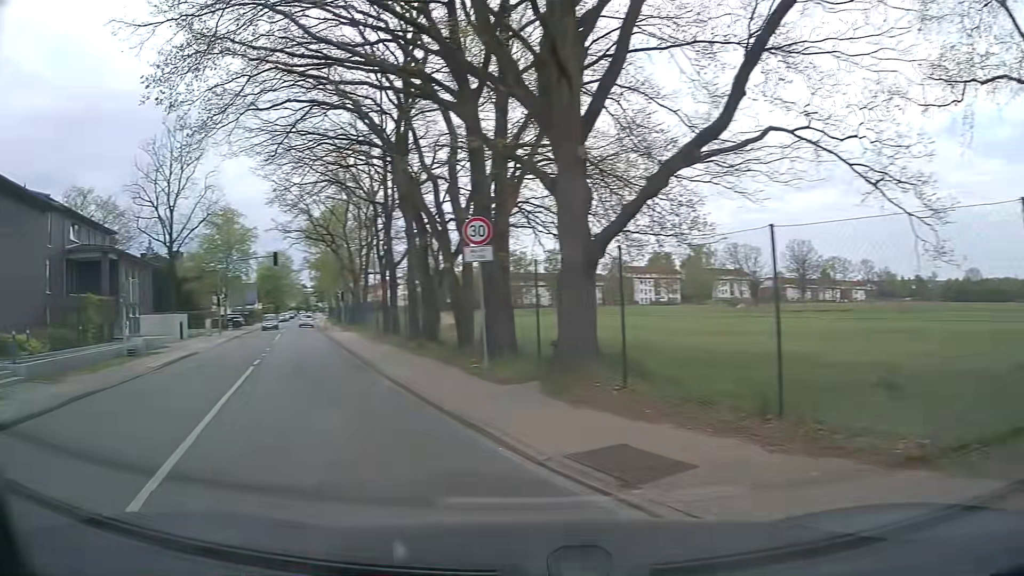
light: Day
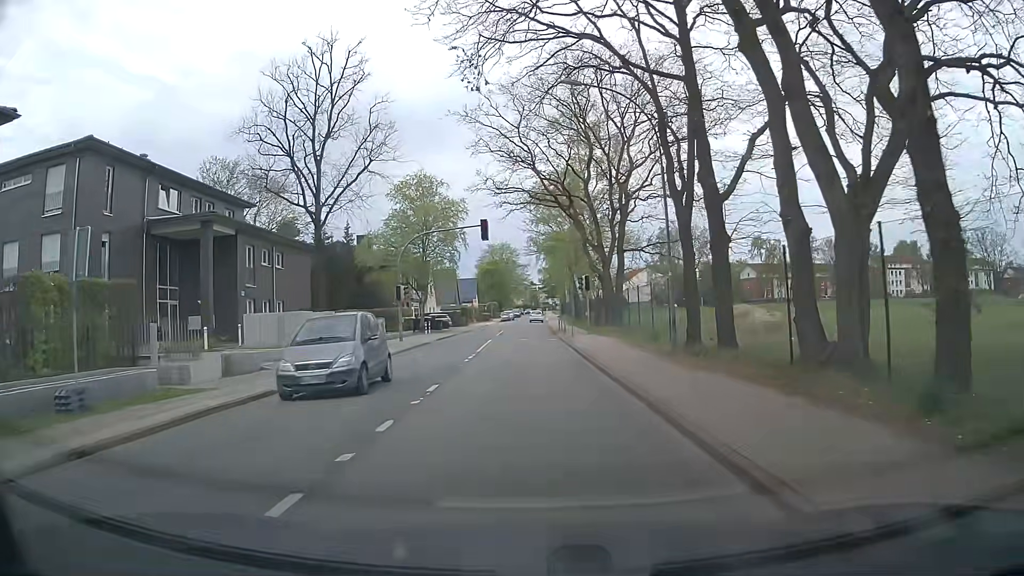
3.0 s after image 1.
(-5.2, +17.7) m; -19°
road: unclassified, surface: asphalt
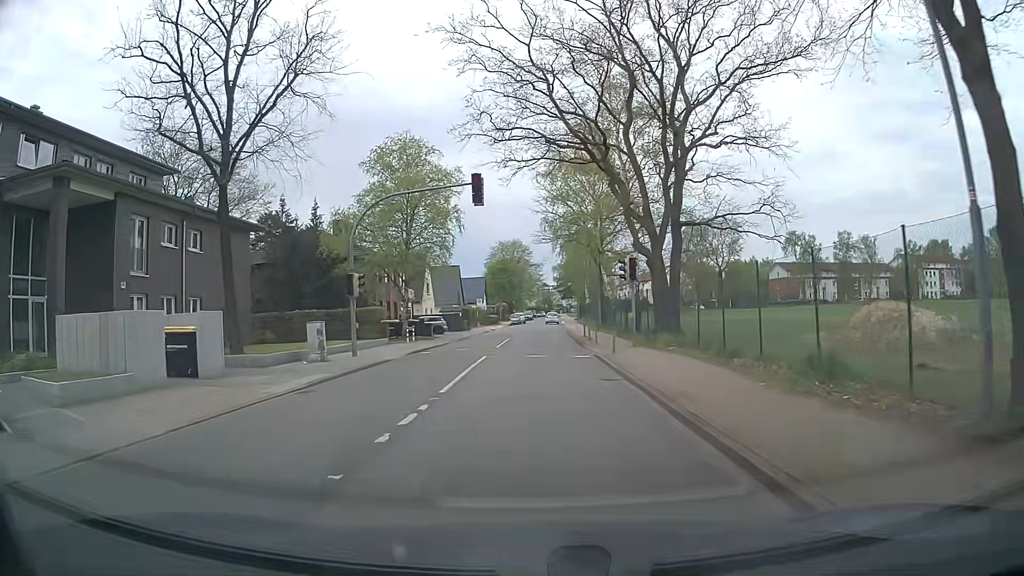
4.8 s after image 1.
(-0.2, +12.9) m; -2°
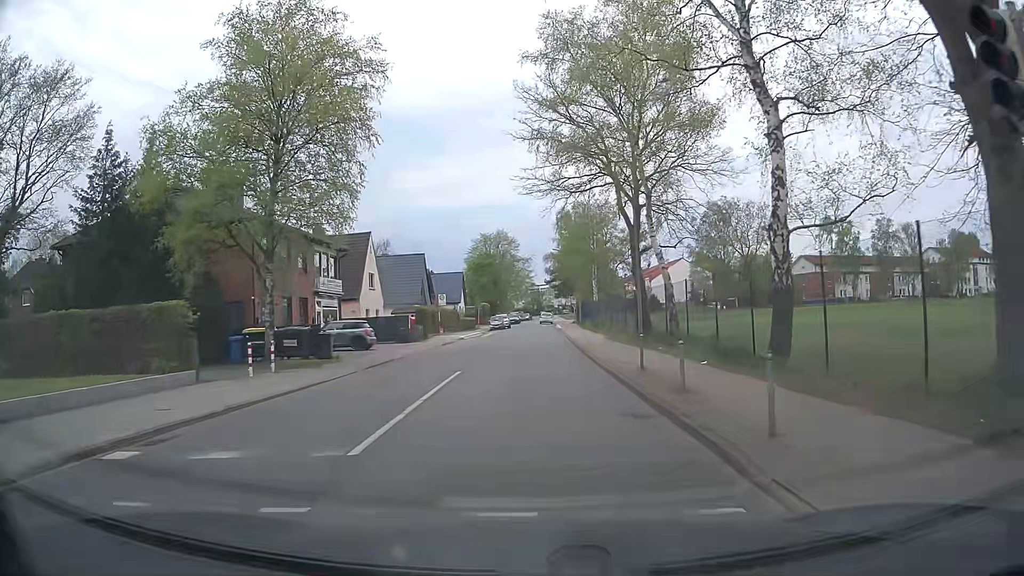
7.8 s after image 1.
(+0.5, +21.9) m; +2°
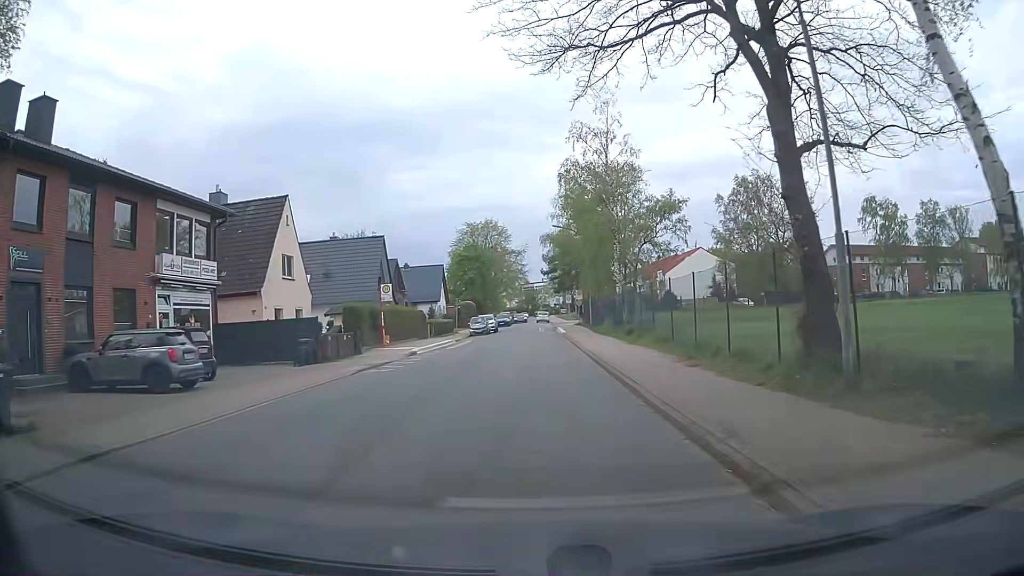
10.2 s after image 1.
(0.0, +17.8) m; 0°
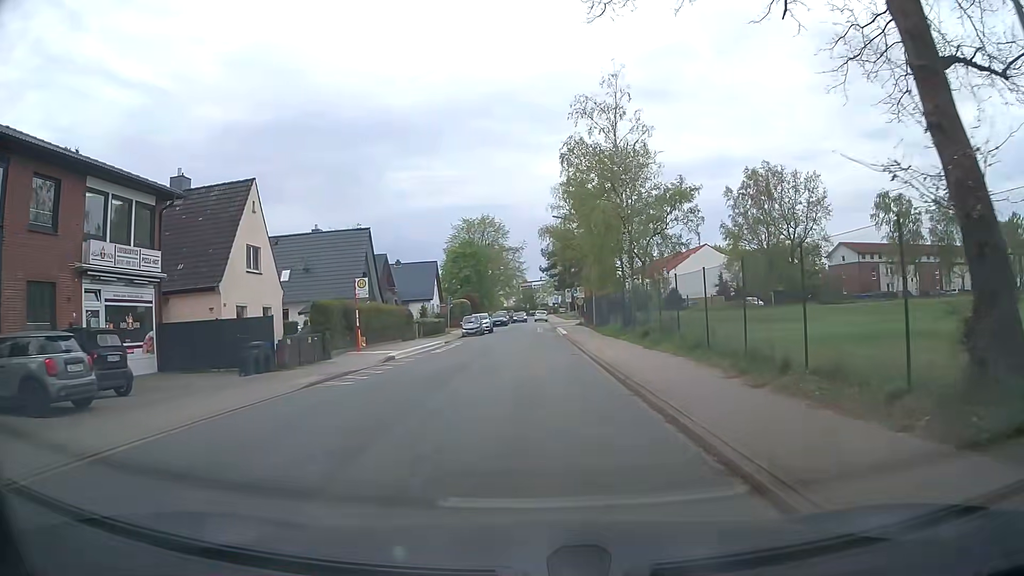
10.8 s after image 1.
(0.0, +4.5) m; 0°
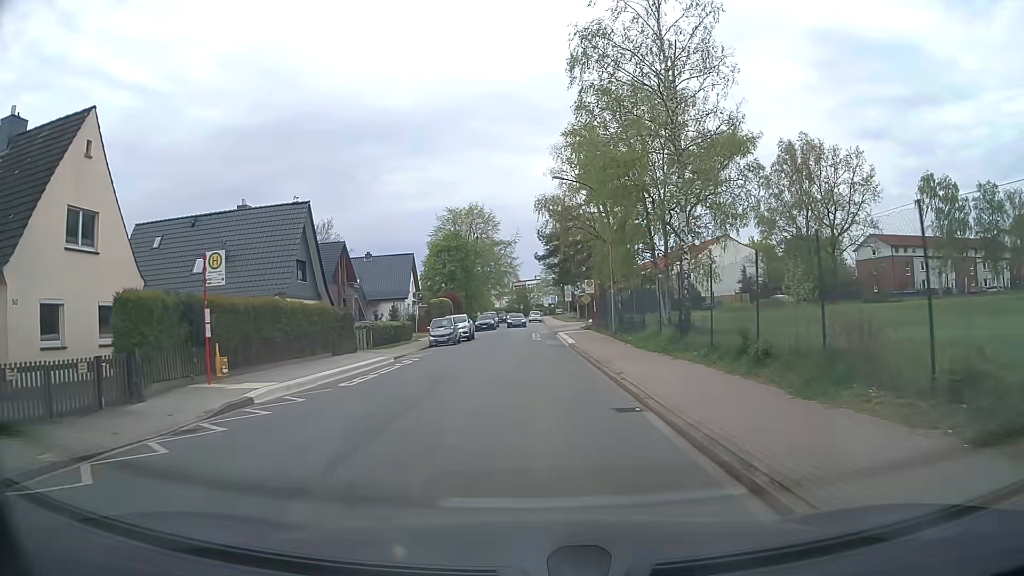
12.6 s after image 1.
(0.0, +13.4) m; +1°
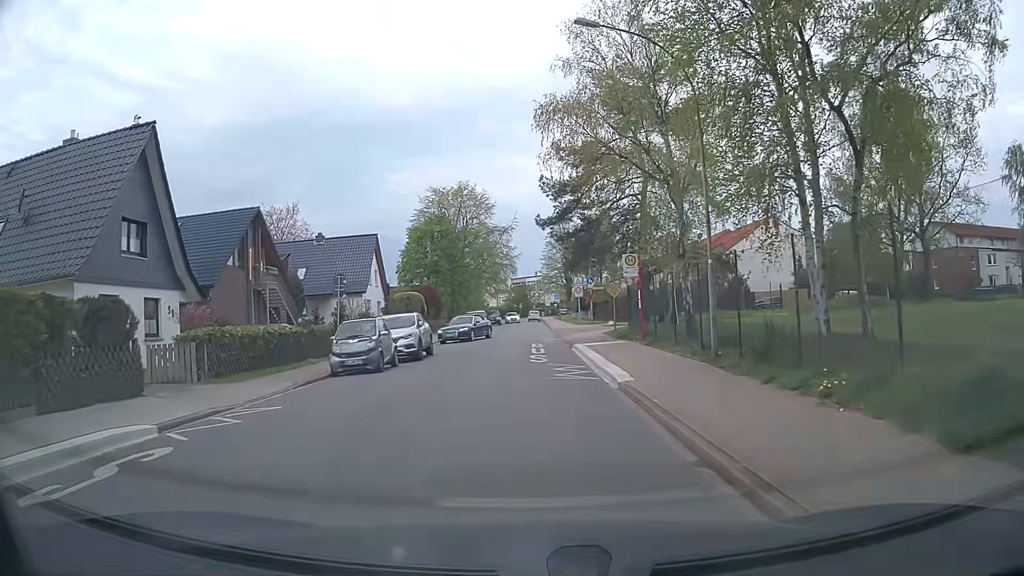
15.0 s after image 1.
(-0.1, +17.8) m; -1°
(0, +10) (0, +20) (0, +30) (0, +40) (0, +50) (0, +60) (0, +70) (0, +80) (0, +90) (0, +100) m
